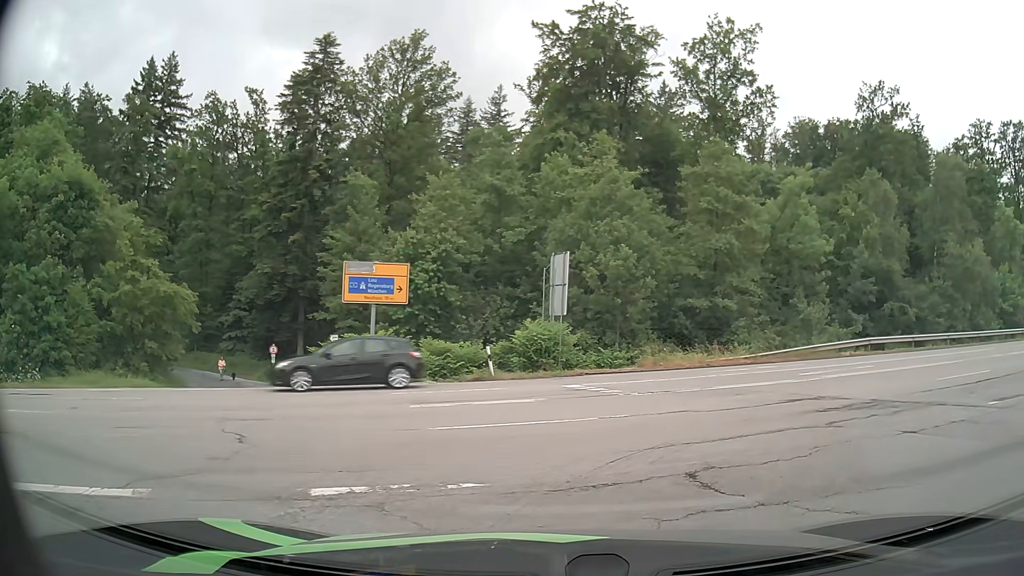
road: residential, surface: asphalt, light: Day
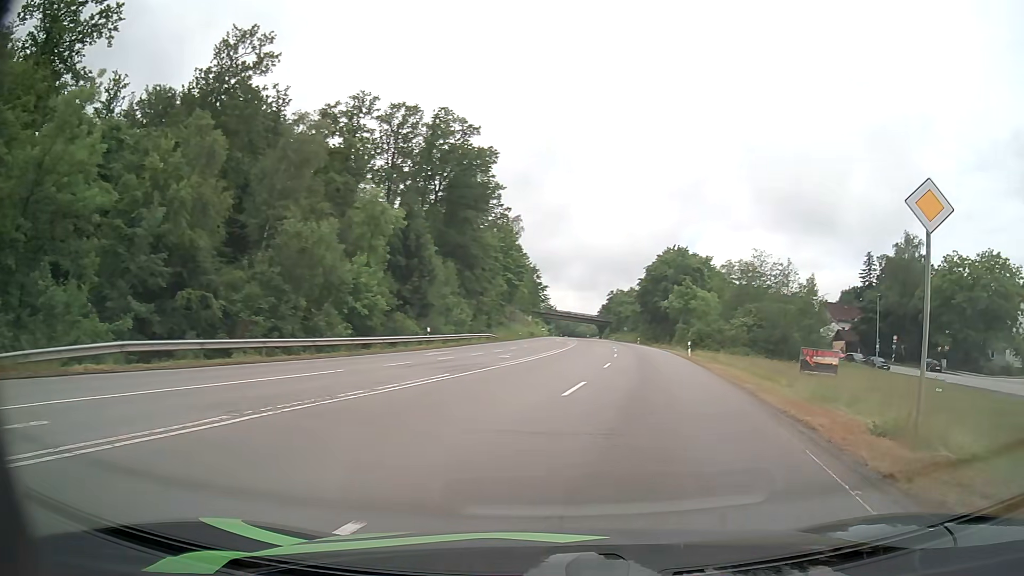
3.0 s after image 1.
(+7.6, +12.4) m; +59°
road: secondary
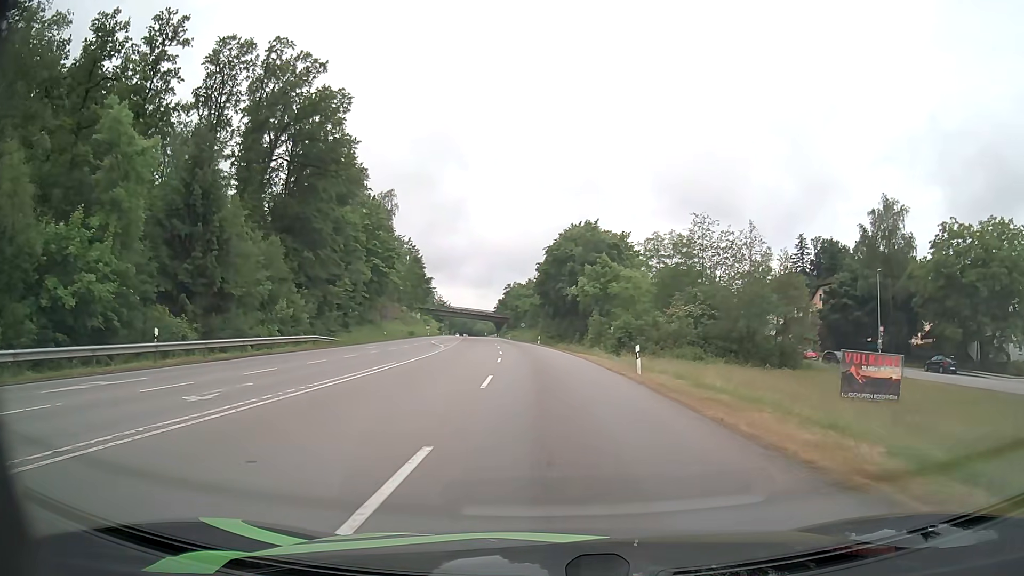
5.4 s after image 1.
(+2.4, +22.0) m; +7°
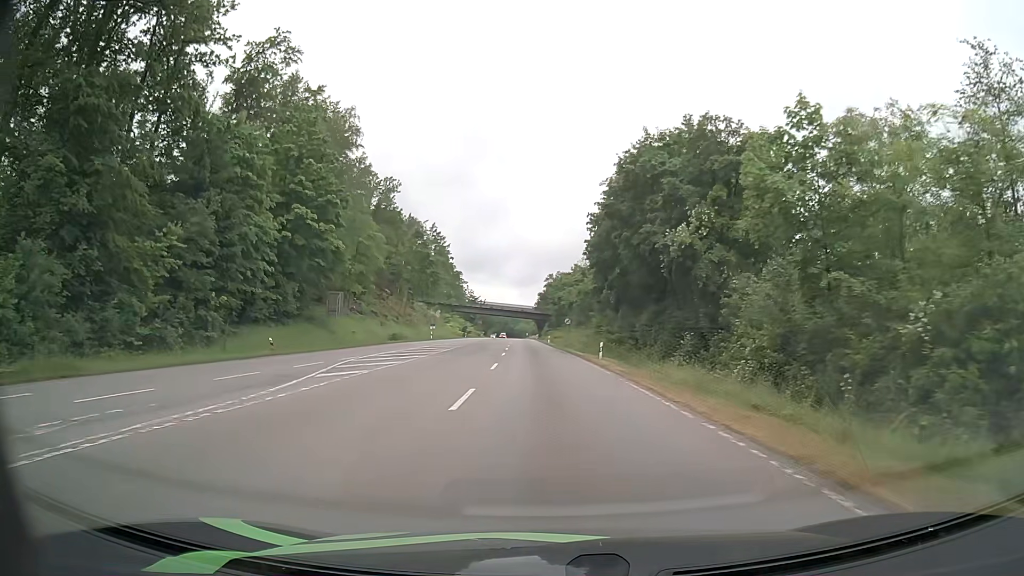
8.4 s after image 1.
(-1.0, +39.6) m; -4°
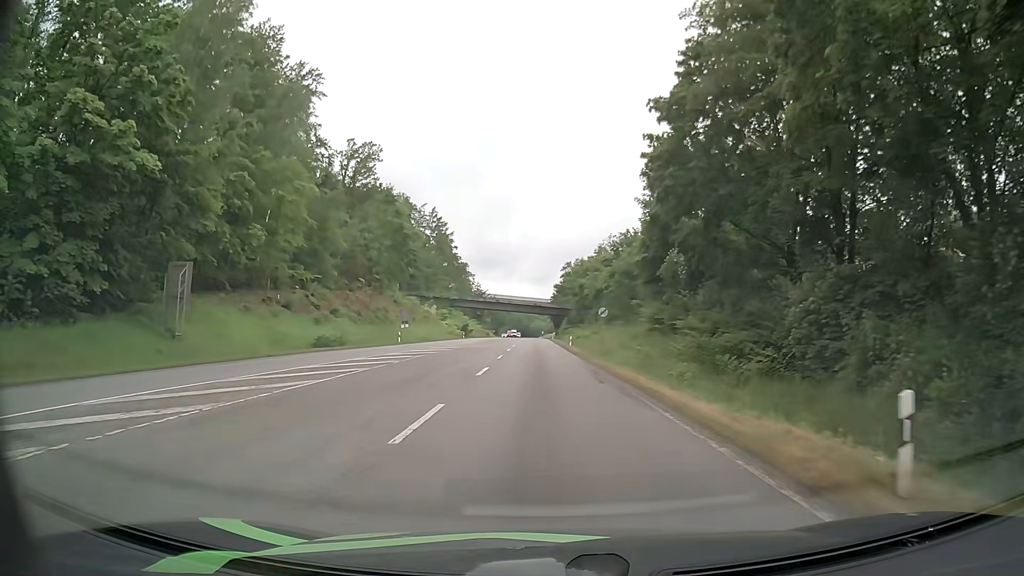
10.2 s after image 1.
(-0.4, +27.5) m; -2°
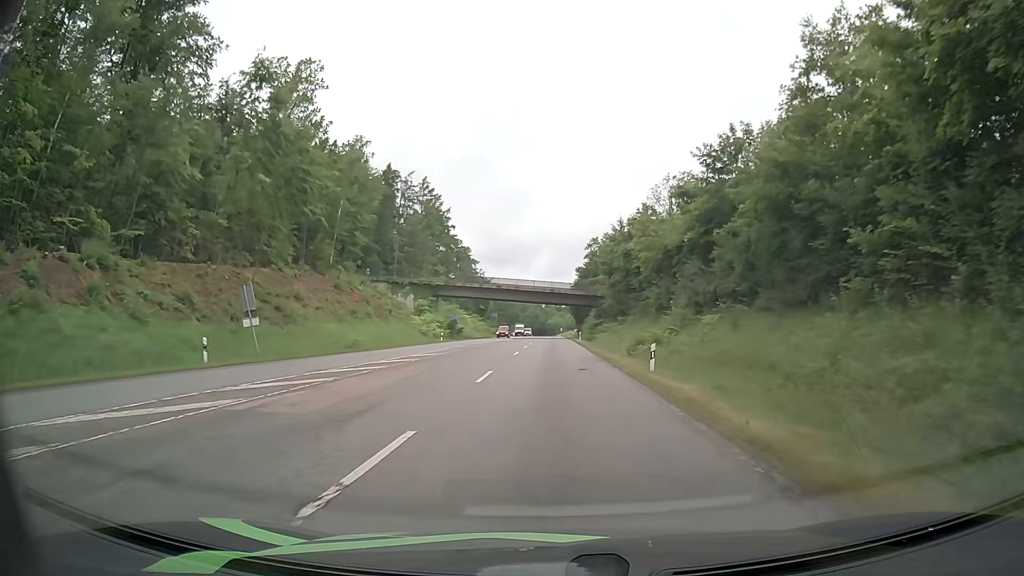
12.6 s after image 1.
(-0.4, +38.0) m; -1°
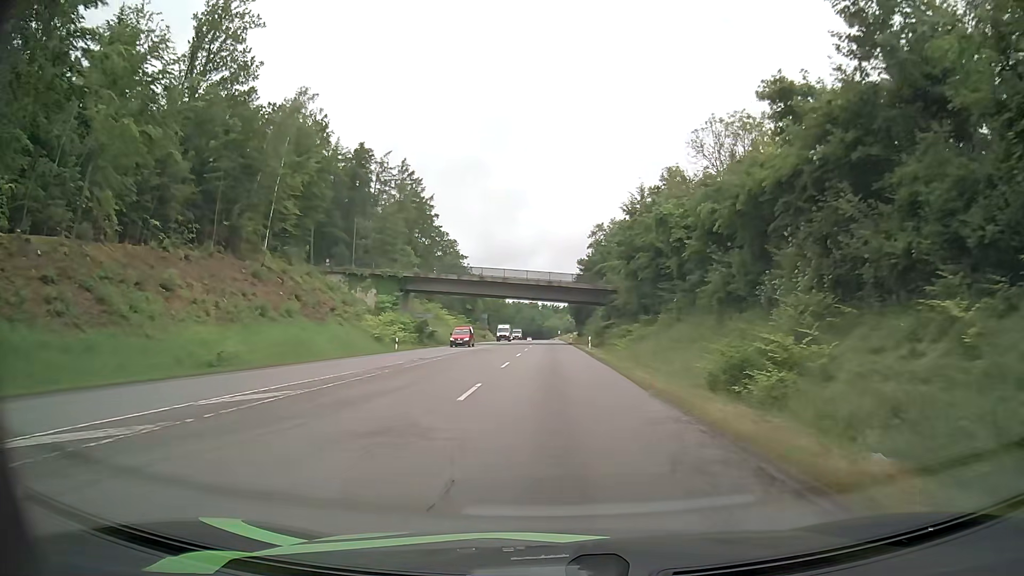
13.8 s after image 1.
(+0.2, +19.9) m; 0°
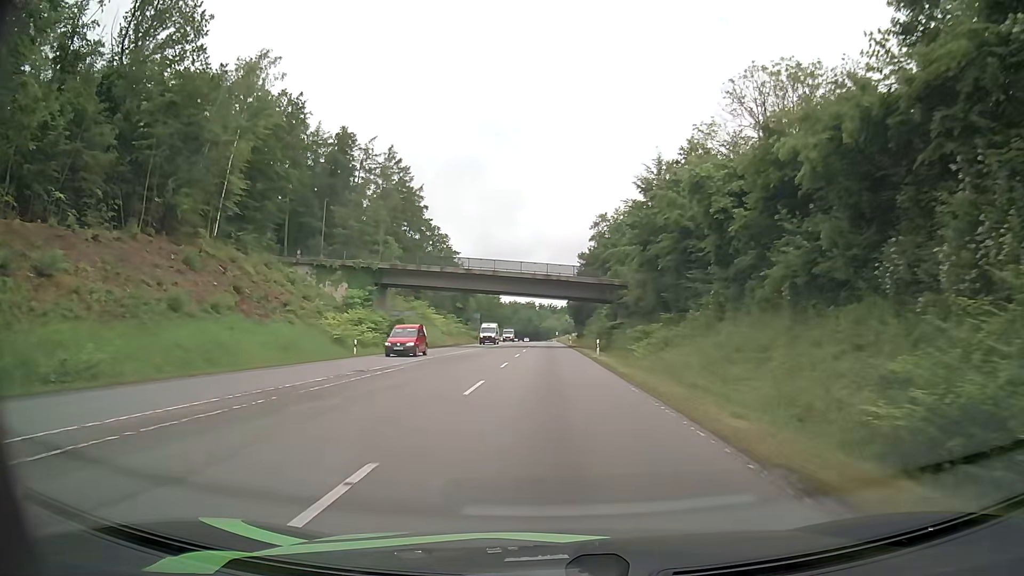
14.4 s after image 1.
(0.0, +10.4) m; +1°
(0, +10) (0, +20) (0, +30) (0, +40) (0, +50) (0, +60) (0, +70) (0, +80) (0, +90) (-1, +100) m
